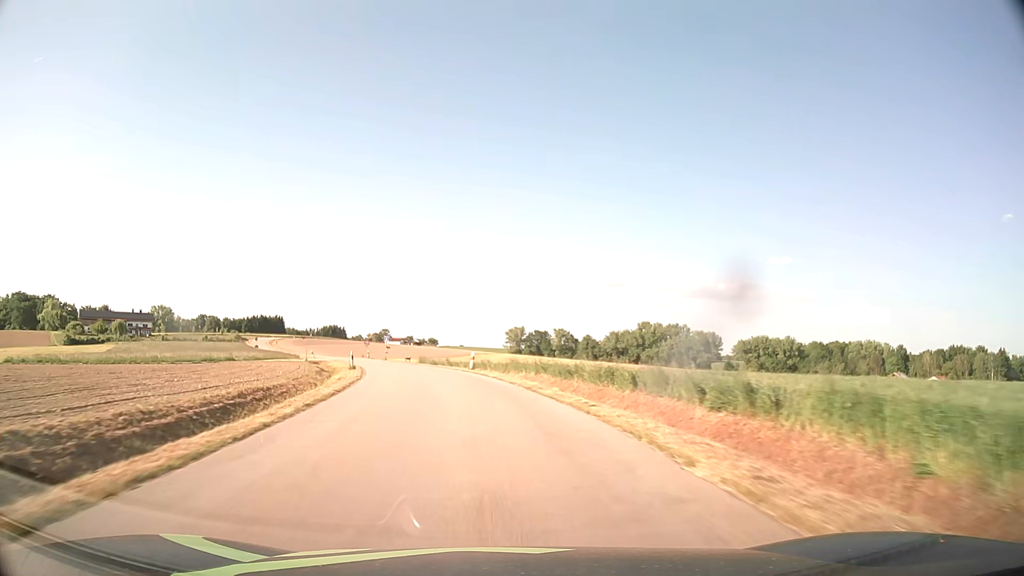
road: tertiary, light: Day
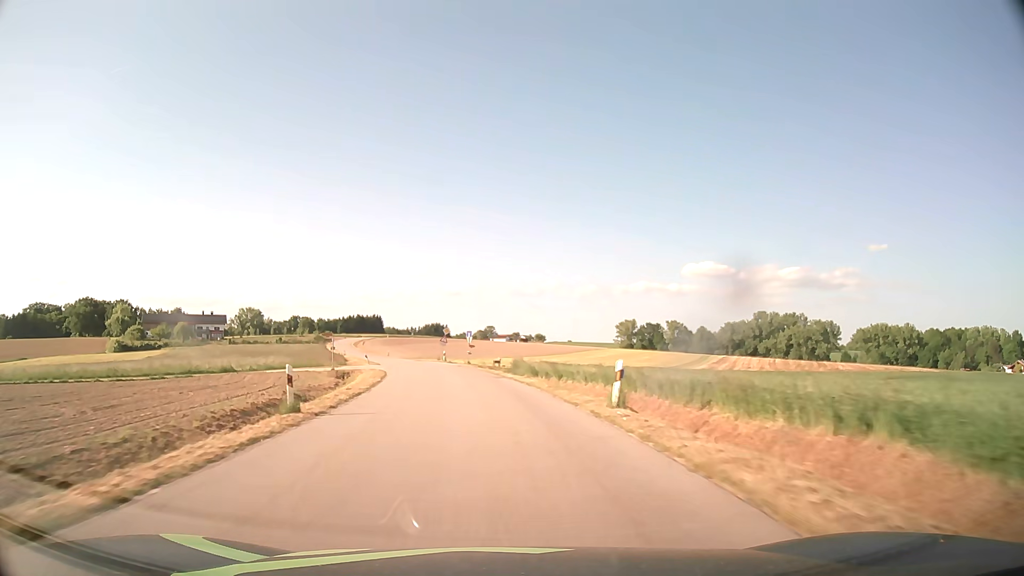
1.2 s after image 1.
(-2.0, +24.8) m; -9°
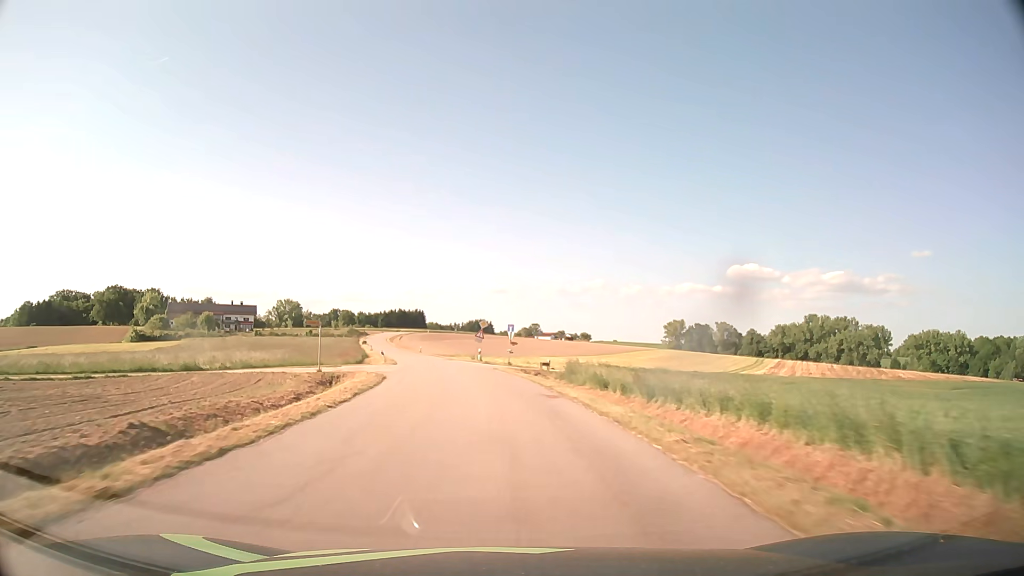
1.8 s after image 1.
(-0.4, +12.5) m; -4°
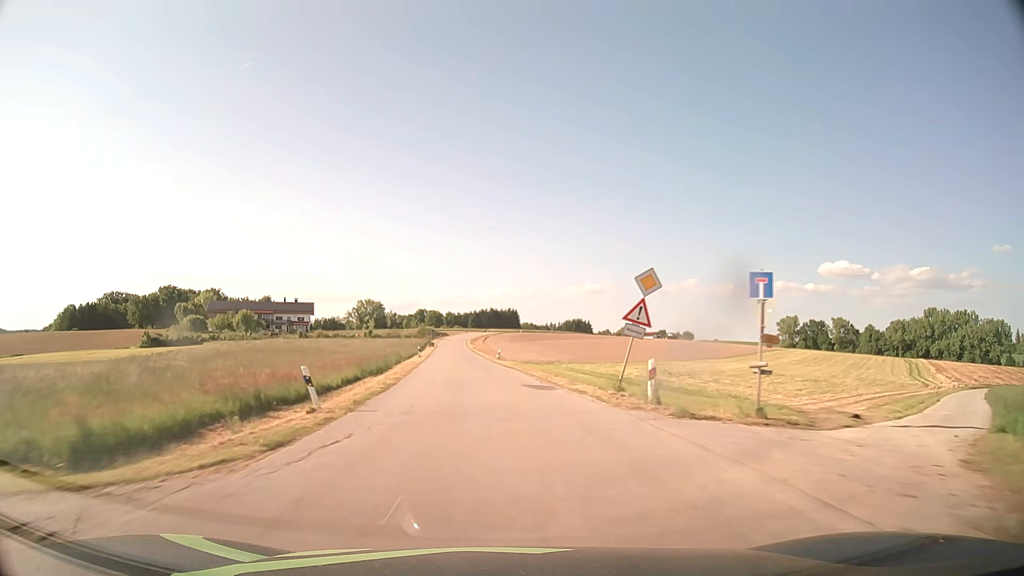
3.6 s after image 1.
(-3.2, +37.6) m; -8°
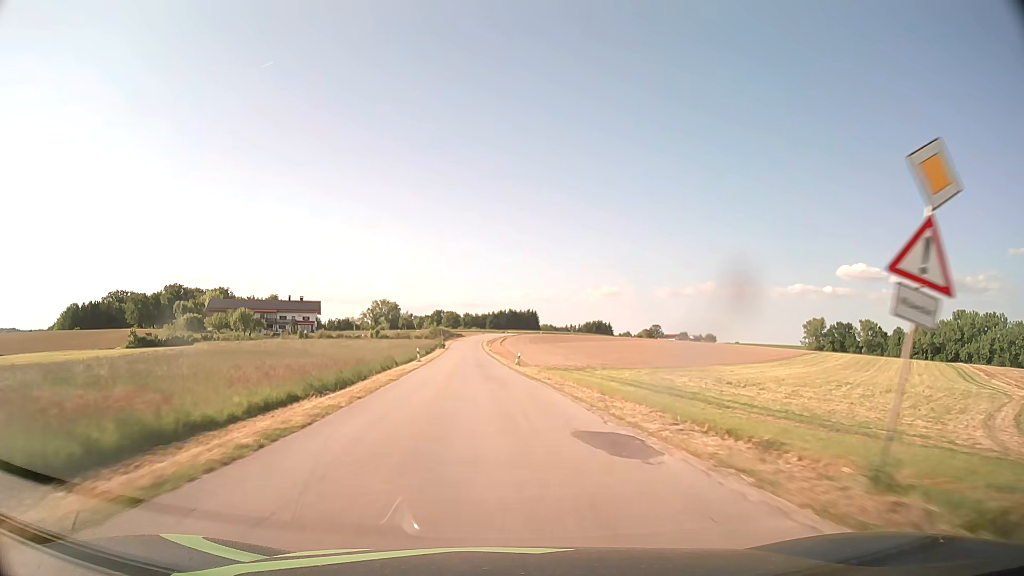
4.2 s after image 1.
(-0.2, +12.6) m; -2°
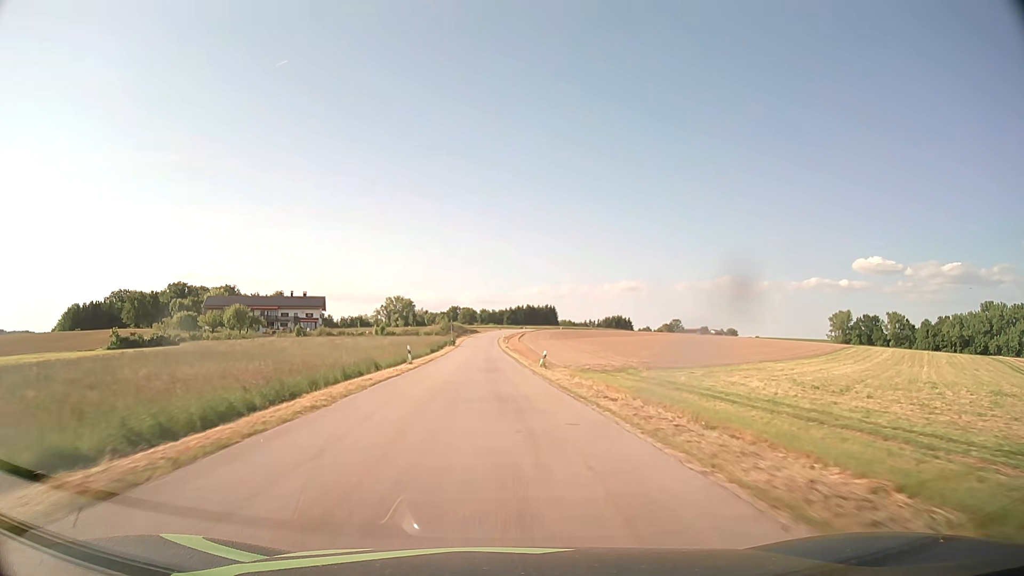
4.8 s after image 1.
(-0.2, +12.7) m; -1°
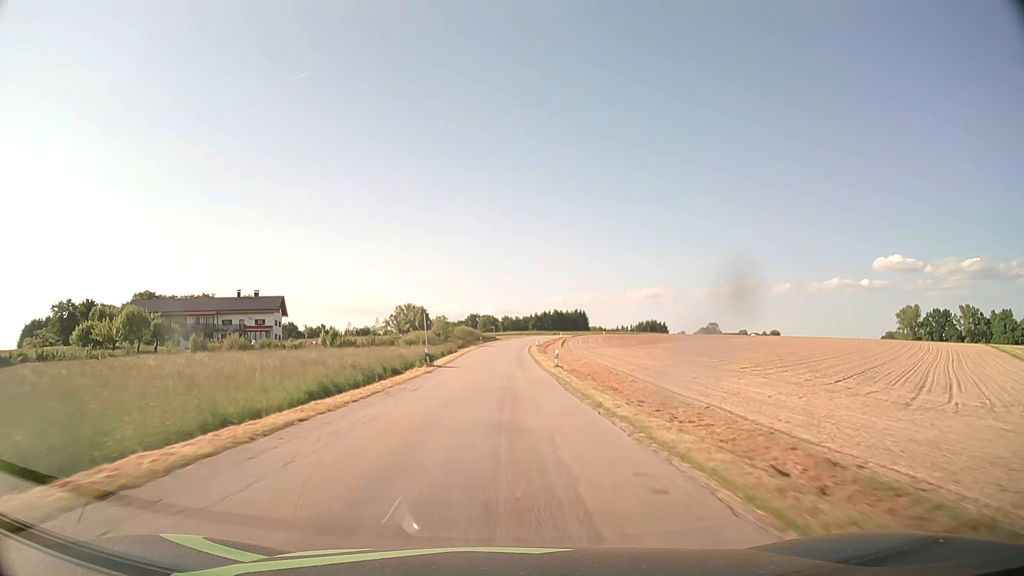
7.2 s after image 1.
(-1.5, +50.5) m; -2°
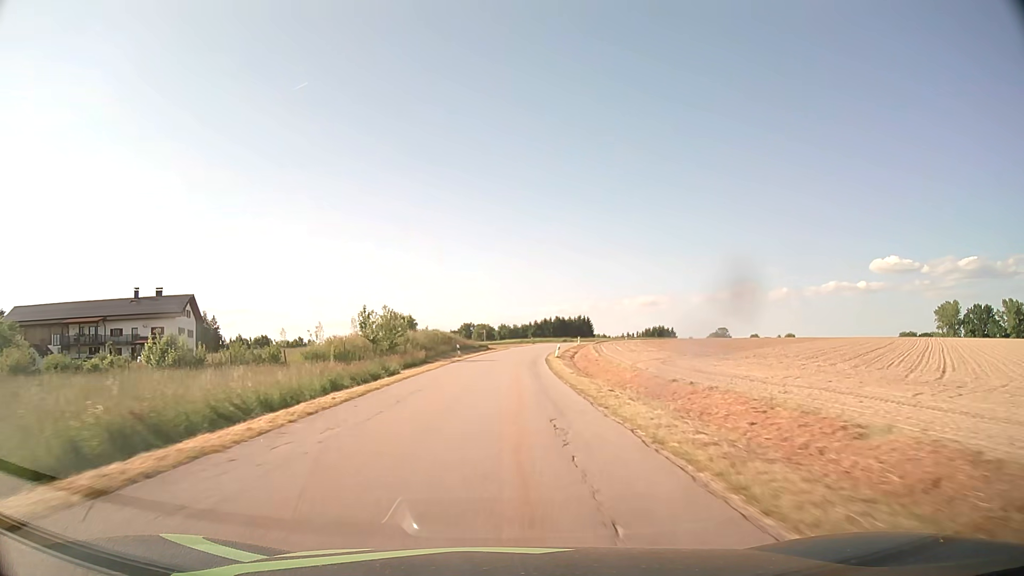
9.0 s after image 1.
(+0.2, +37.6) m; +1°
(0, +10) (0, +20) (0, +30) (0, +40) (+1, +50) (+2, +60) (+3, +70) (+4, +80) (+6, +90) (+8, +99) m
